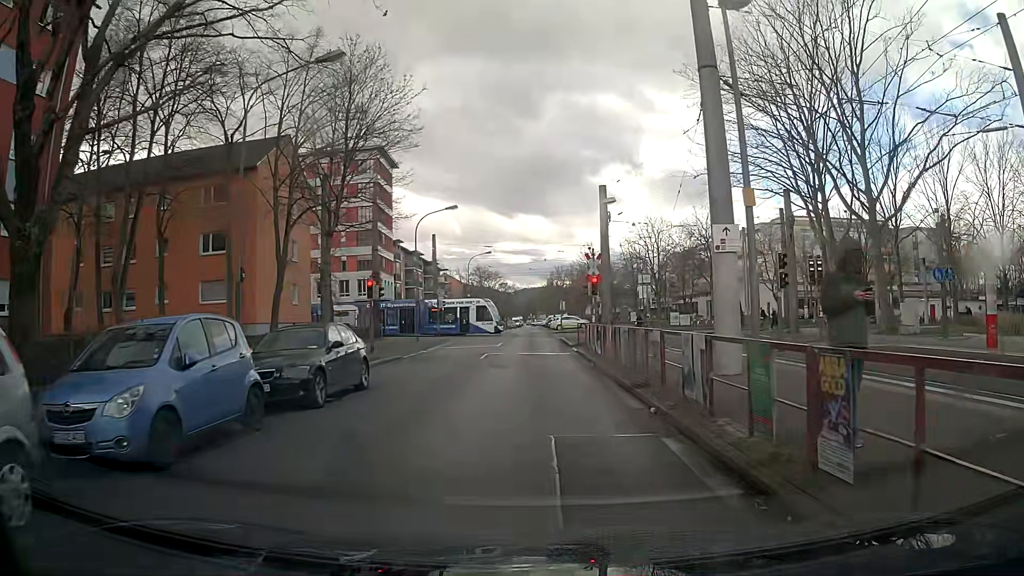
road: residential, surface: asphalt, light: Day
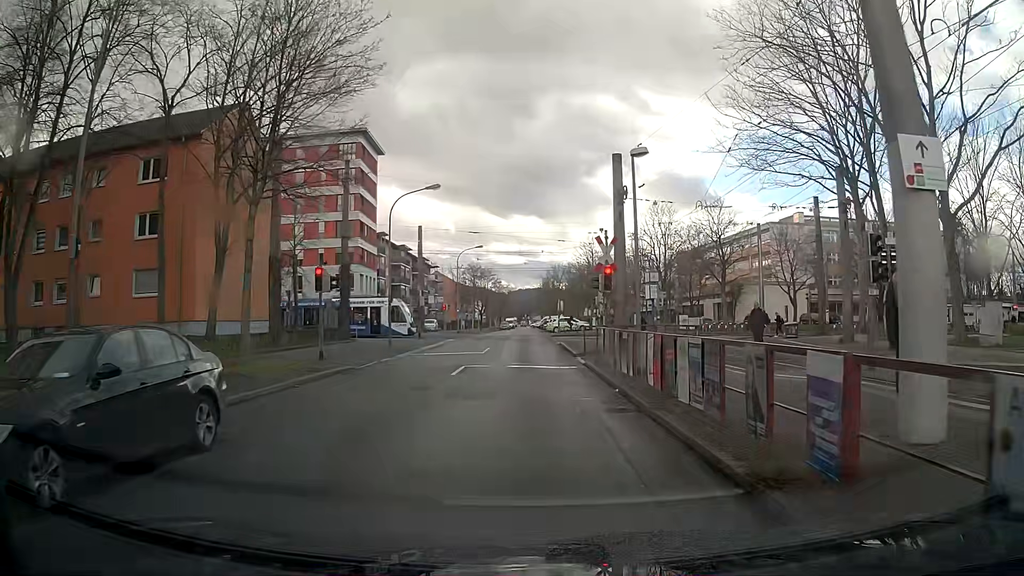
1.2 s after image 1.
(+0.3, +6.8) m; +3°
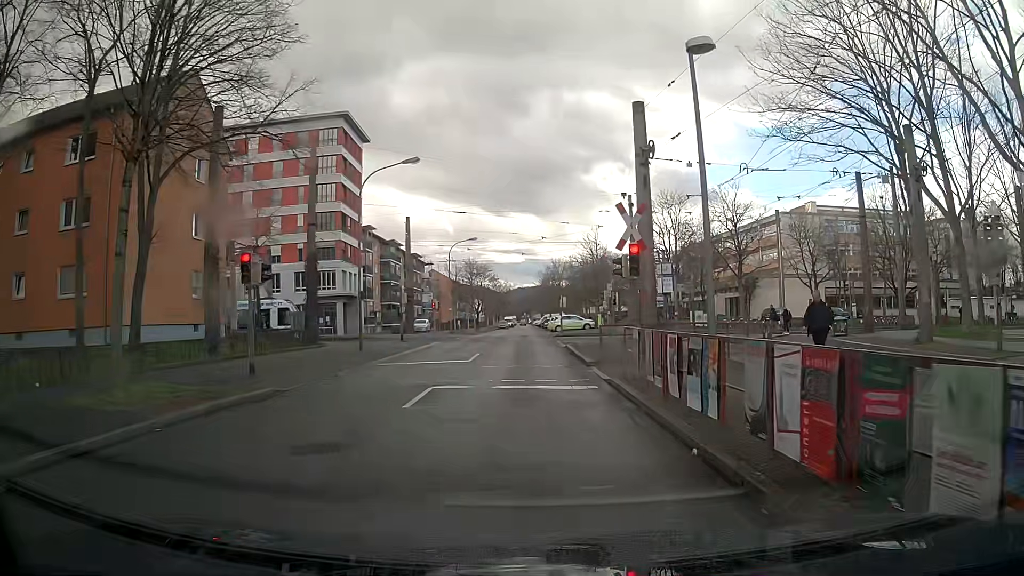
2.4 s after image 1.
(-0.1, +6.2) m; -2°
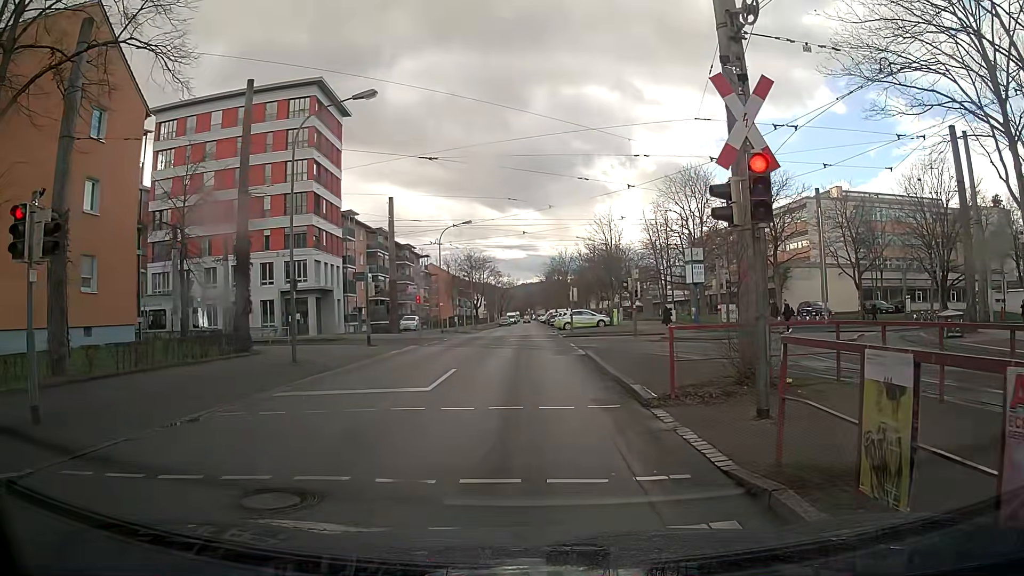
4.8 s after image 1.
(-0.1, +8.9) m; -1°
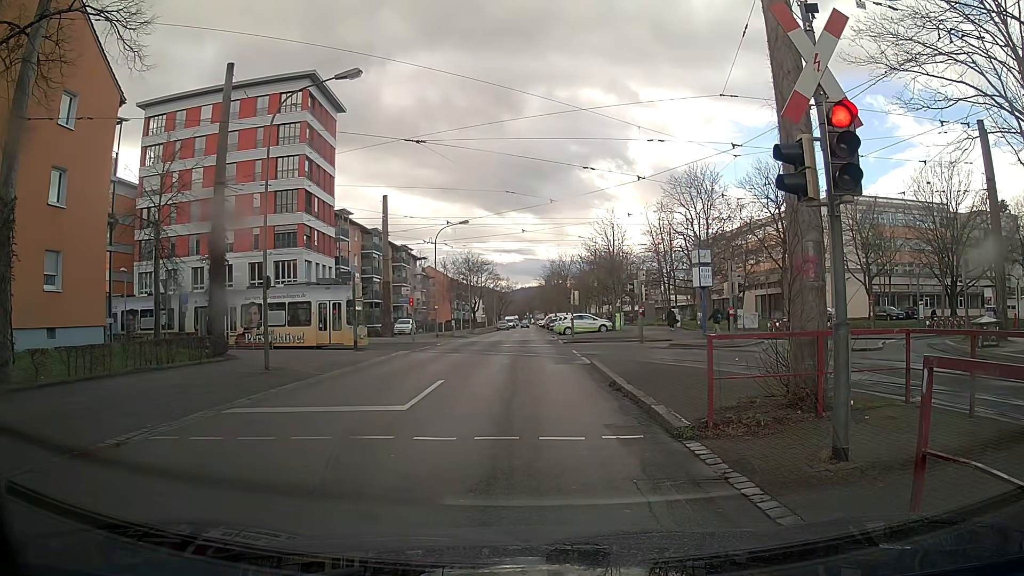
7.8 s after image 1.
(0.0, +2.1) m; +2°
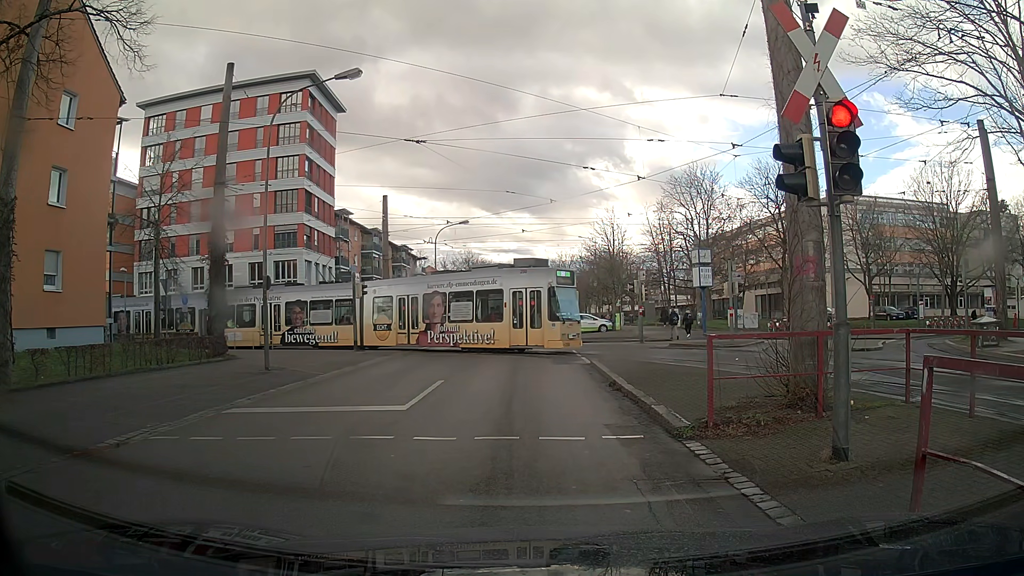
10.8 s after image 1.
(0.0, 0.0) m; 0°
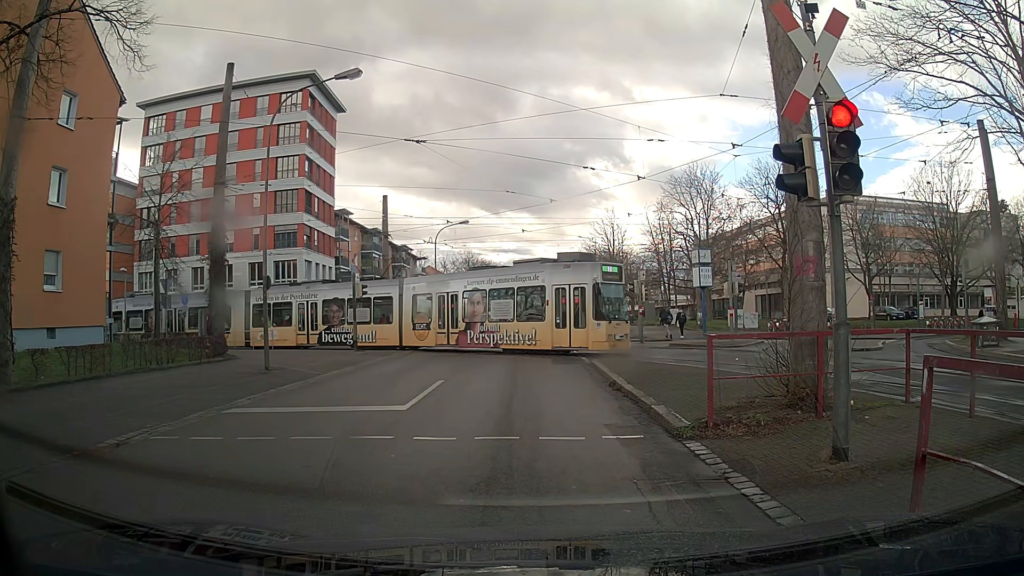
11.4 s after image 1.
(0.0, 0.0) m; 0°
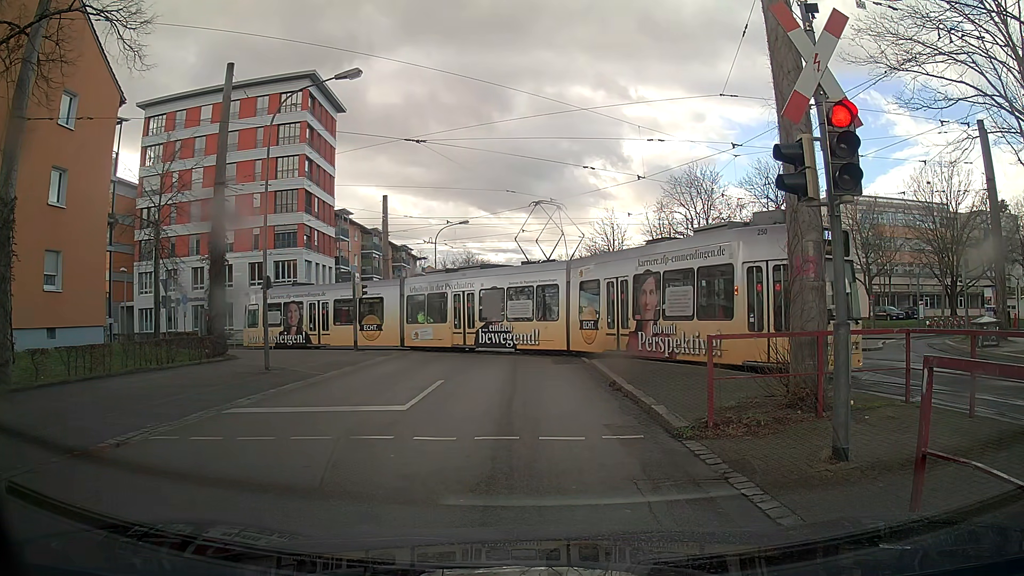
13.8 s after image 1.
(0.0, 0.0) m; 0°
(0, +10) (0, +20) (-1, +30) (-1, +40) (-1, +50) (-1, +60) (-2, +70) (-2, +80) (-2, +90) (-2, +100) m
